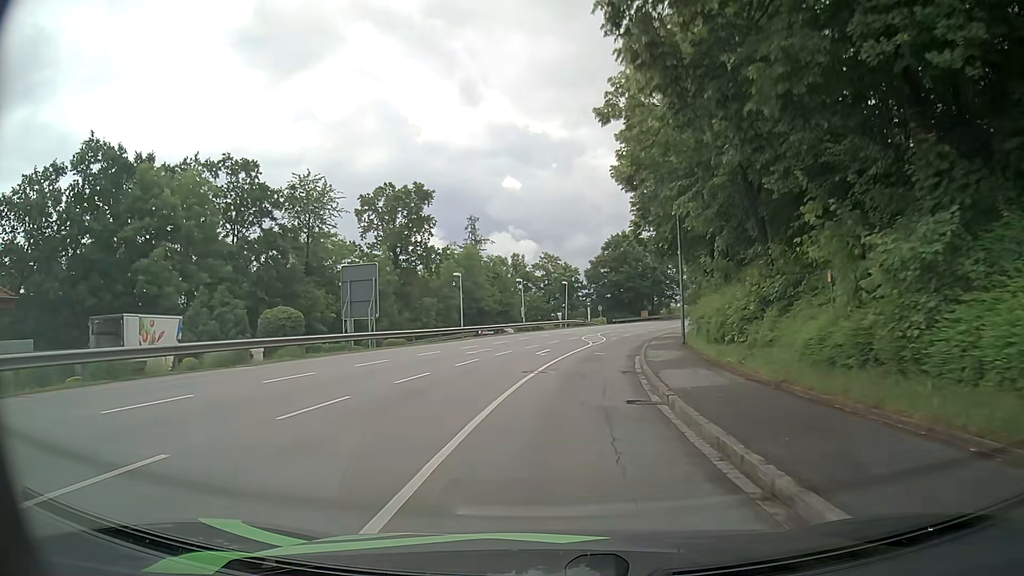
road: tertiary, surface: asphalt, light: Day
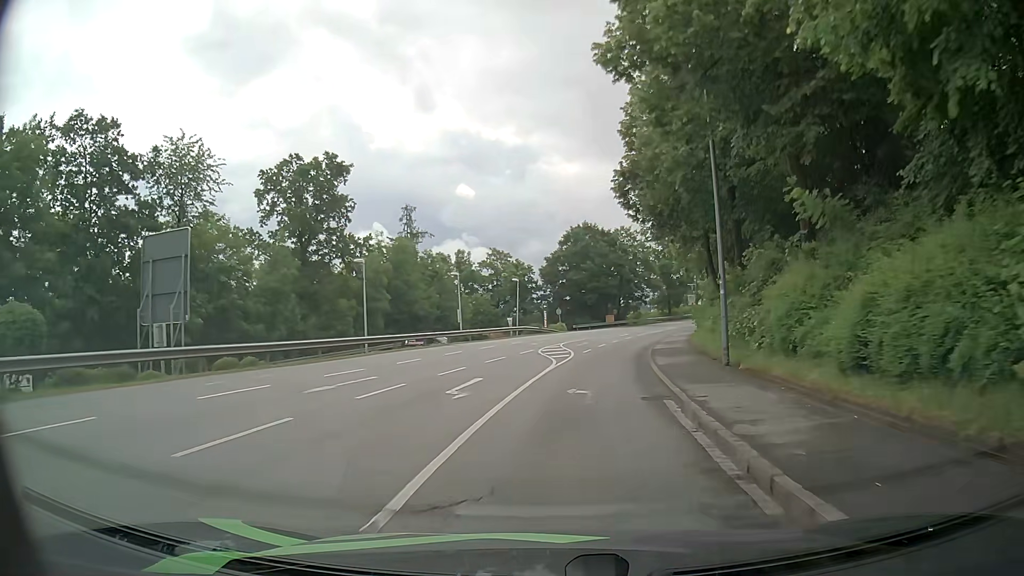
(+0.3, +14.5) m; +3°
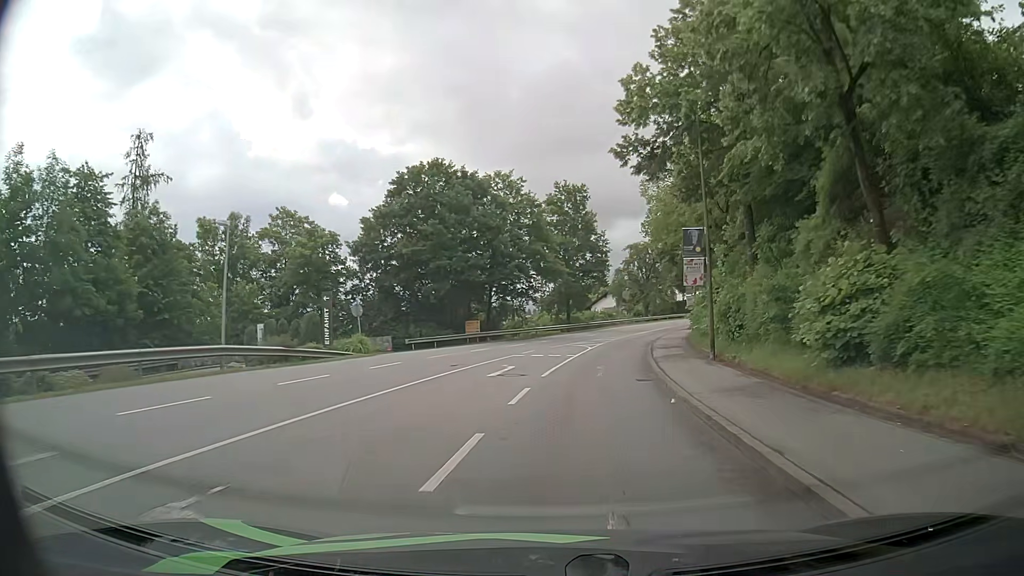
(+3.6, +36.9) m; +11°
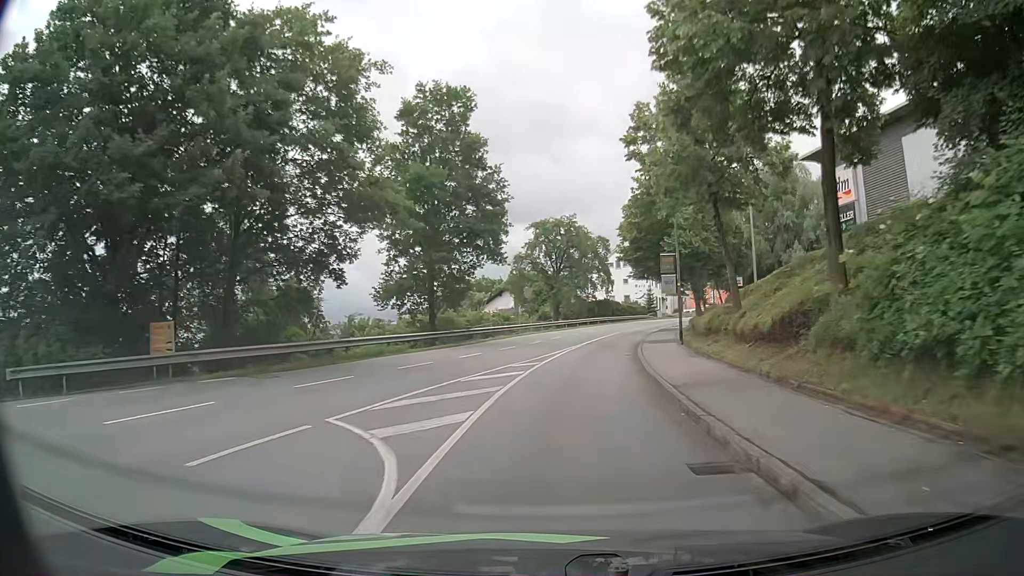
(+2.1, +29.7) m; +8°
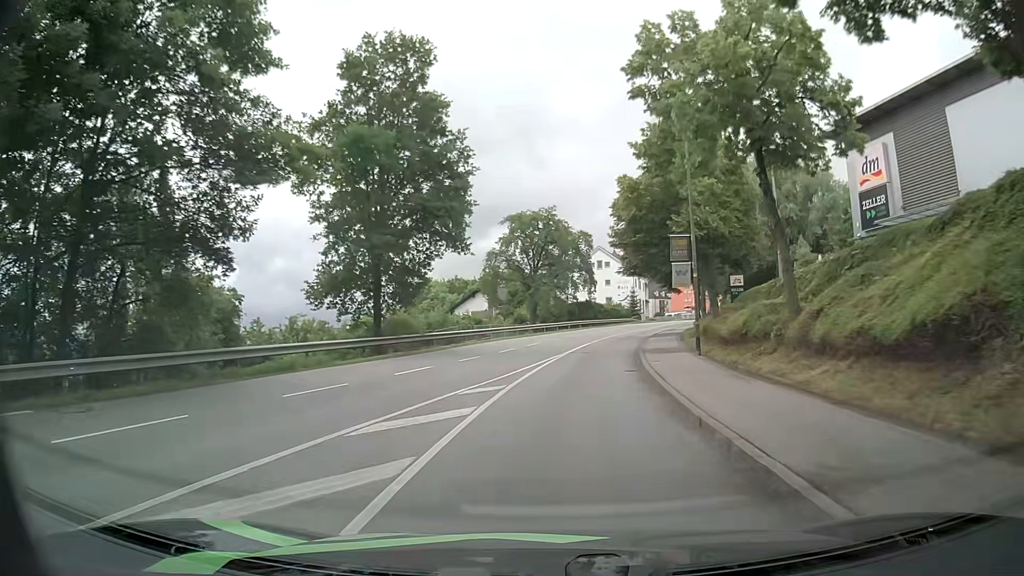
(+0.1, +7.4) m; +2°
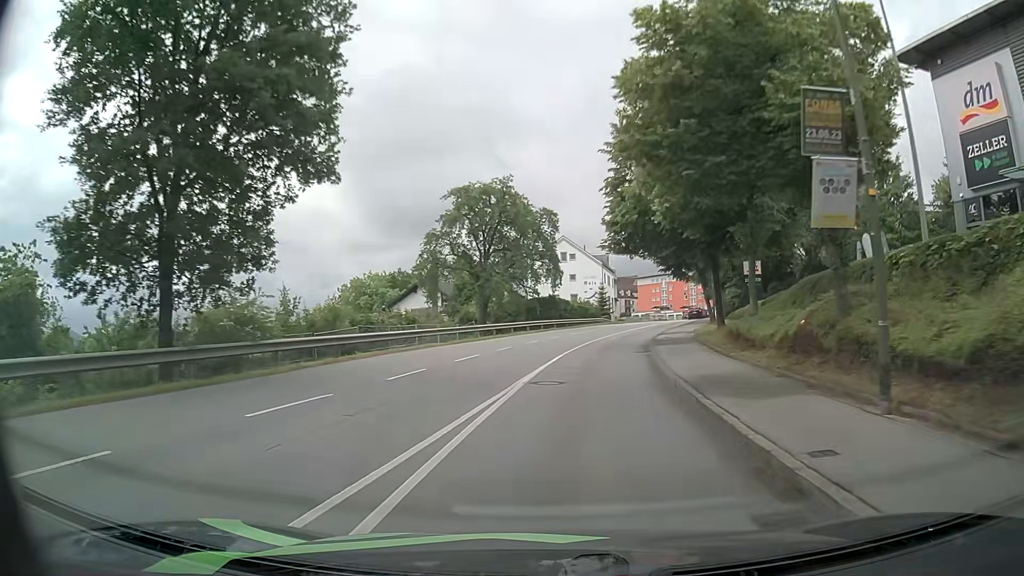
(+0.4, +14.7) m; +3°
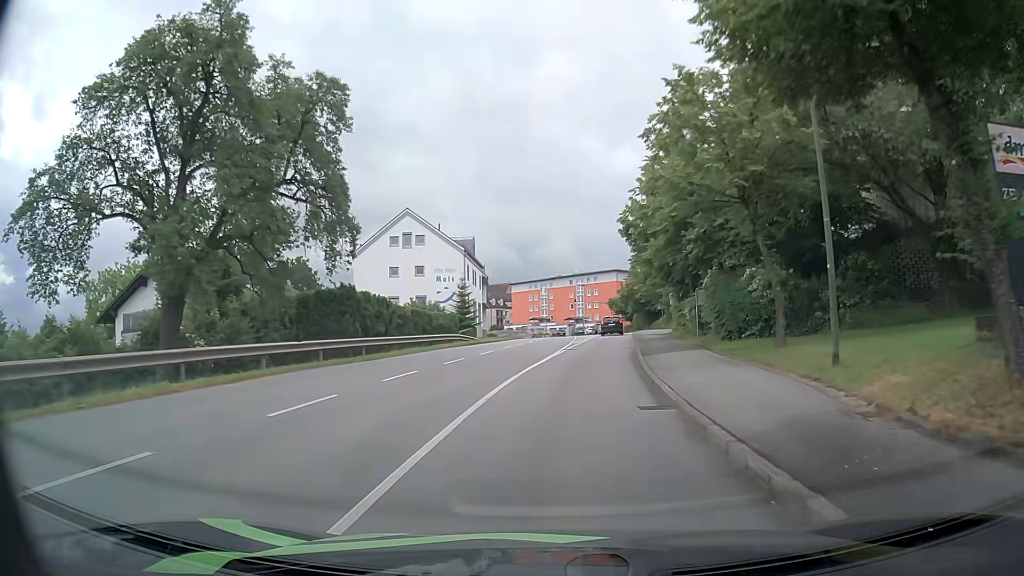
(+3.3, +34.3) m; +11°
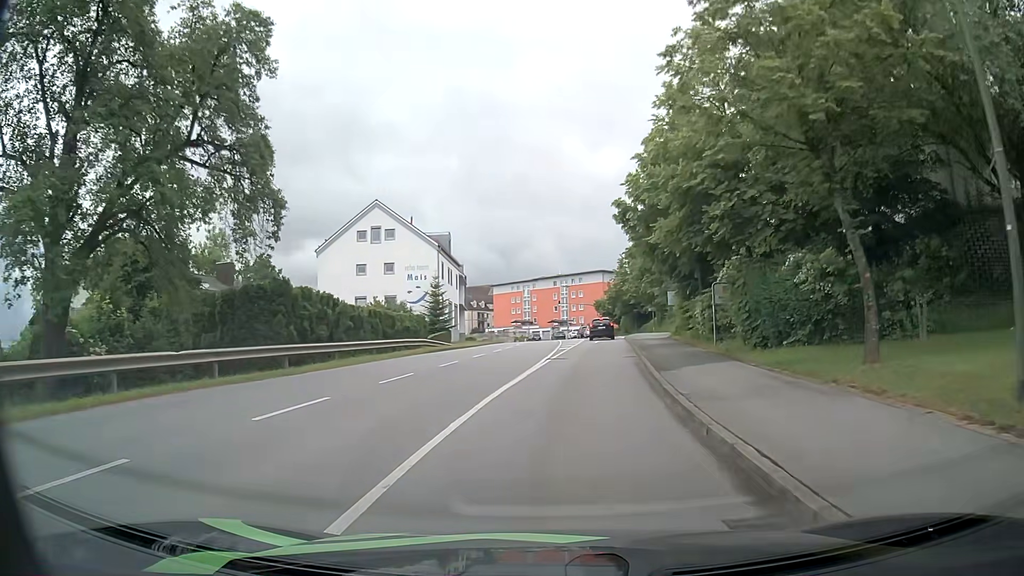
(0.0, +6.2) m; +1°
